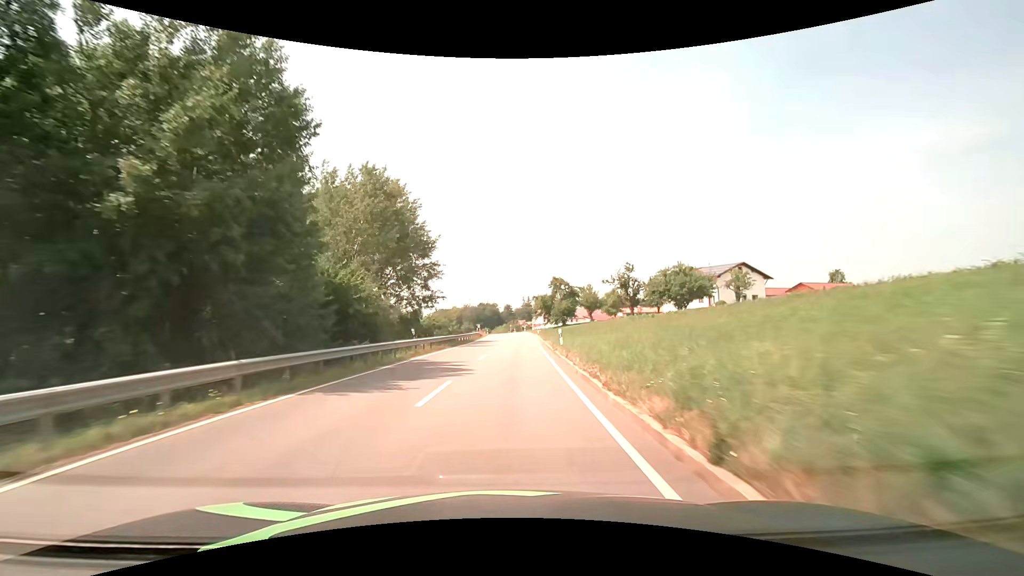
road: secondary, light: Day
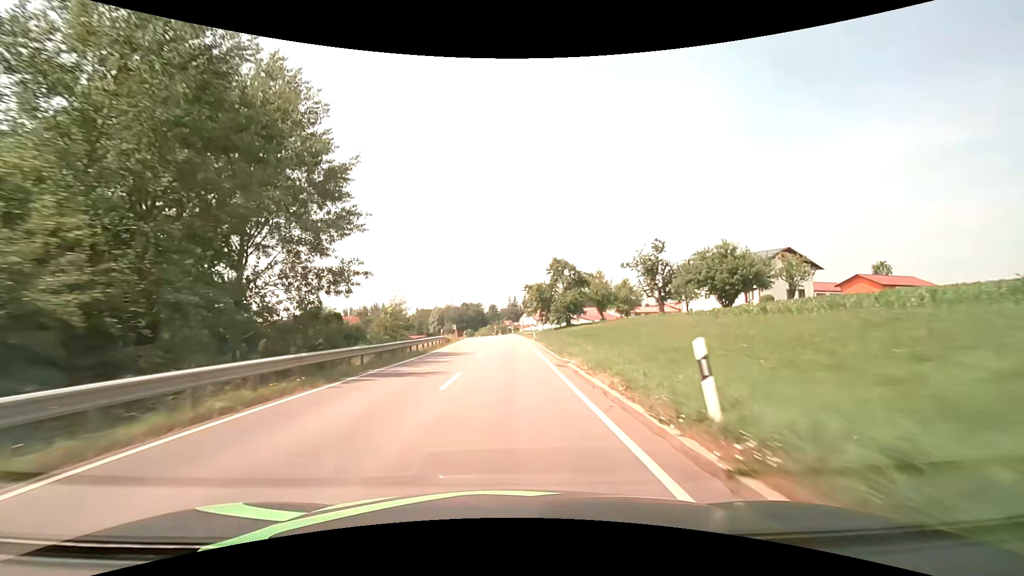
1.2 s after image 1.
(+0.3, +21.5) m; +2°
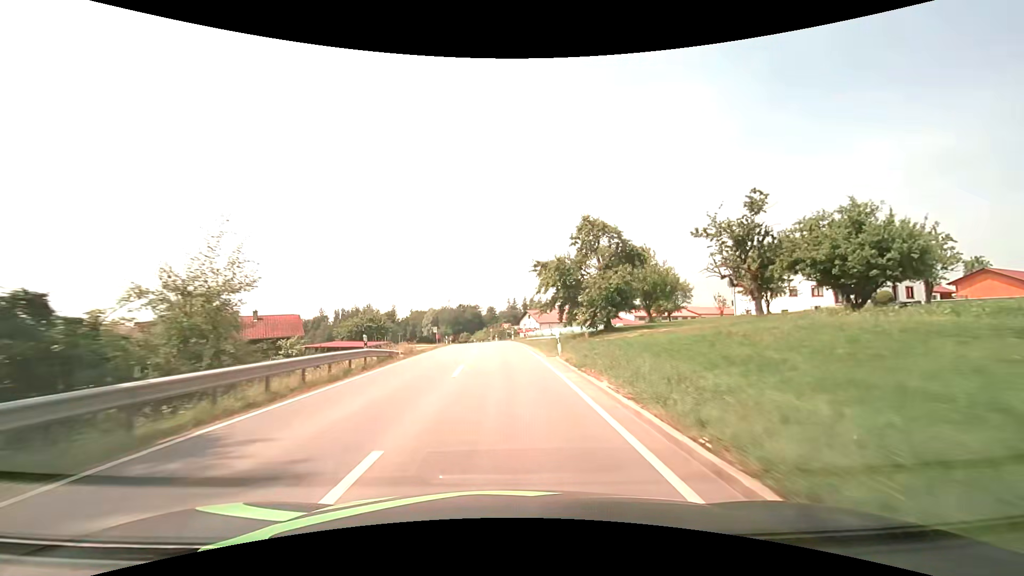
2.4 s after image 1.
(+0.1, +21.5) m; 0°
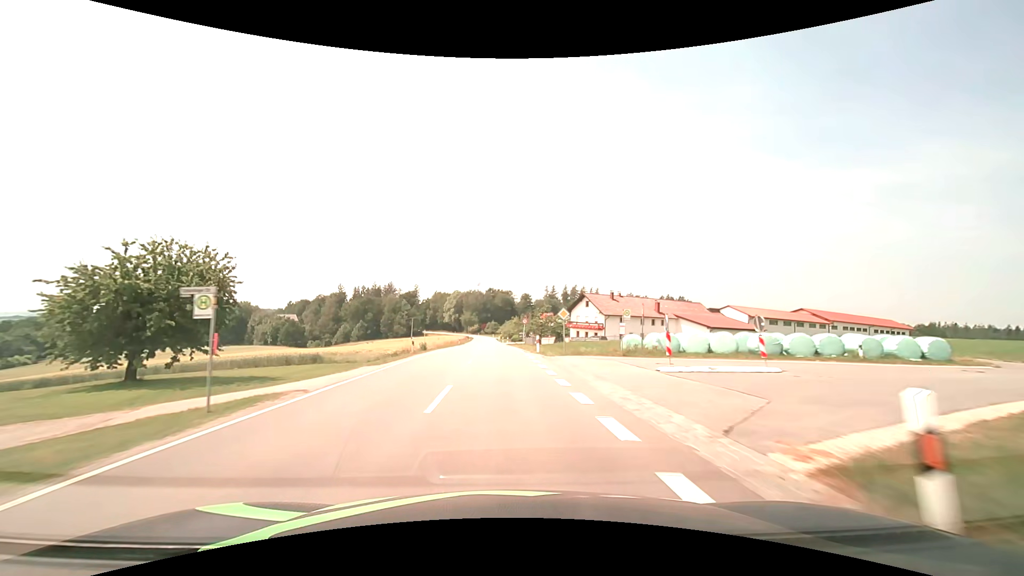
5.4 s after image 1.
(-1.3, +53.5) m; -3°
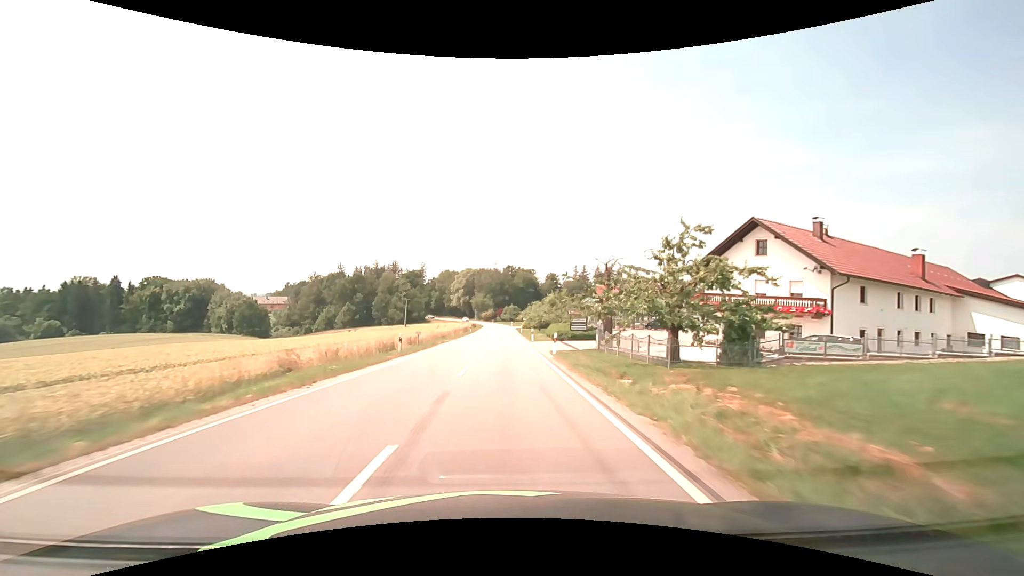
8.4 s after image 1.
(-1.2, +54.4) m; -2°
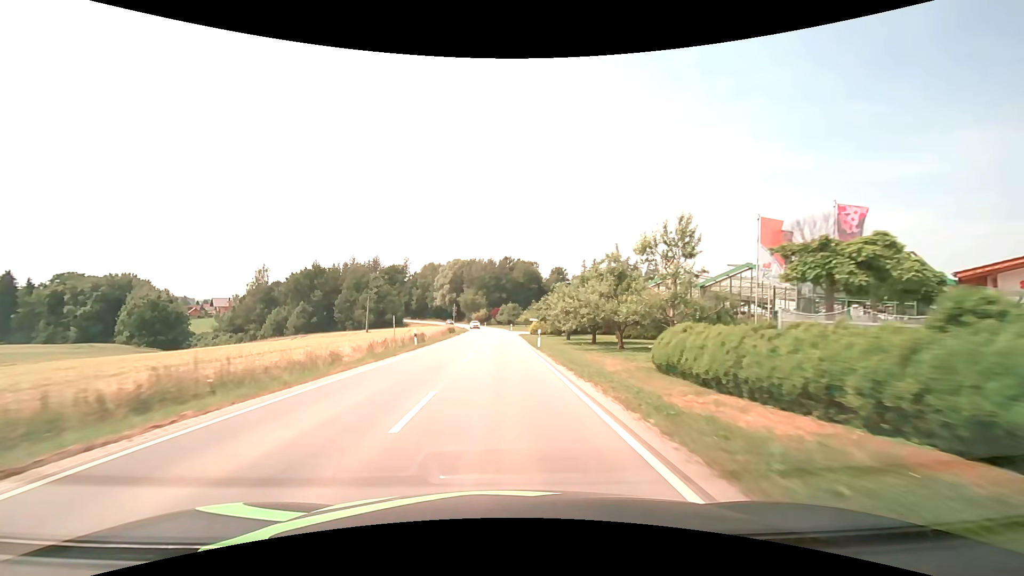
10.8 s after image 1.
(+0.1, +43.4) m; 0°
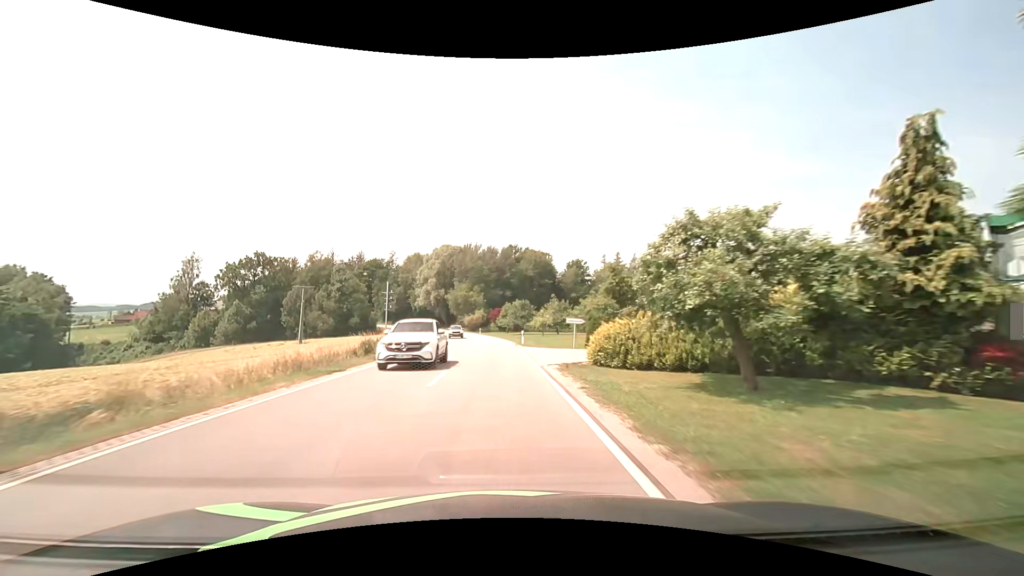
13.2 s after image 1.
(-0.2, +42.9) m; -1°
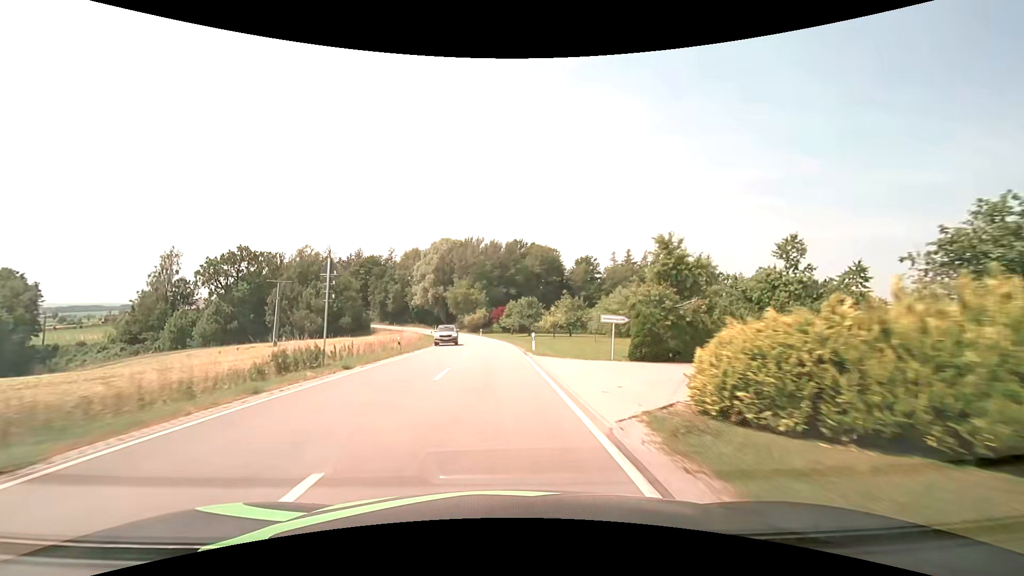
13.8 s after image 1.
(0.0, +10.8) m; -1°
(0, +10) (0, +20) (-1, +30) (-1, +40) (-2, +50) (-3, +60) (-5, +70) (-6, +80) (-9, +89) (-11, +99) m
